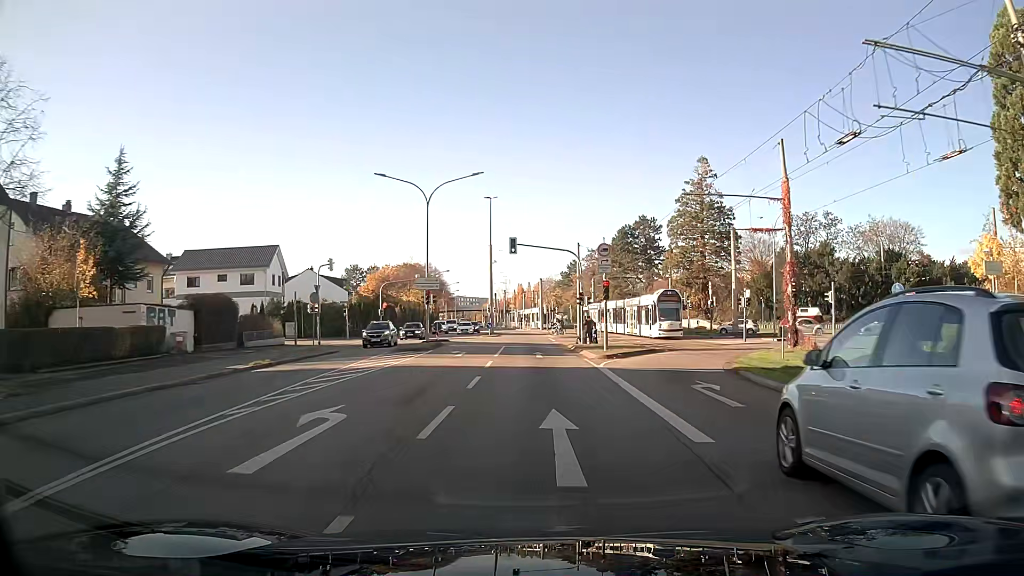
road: tertiary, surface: asphalt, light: Day
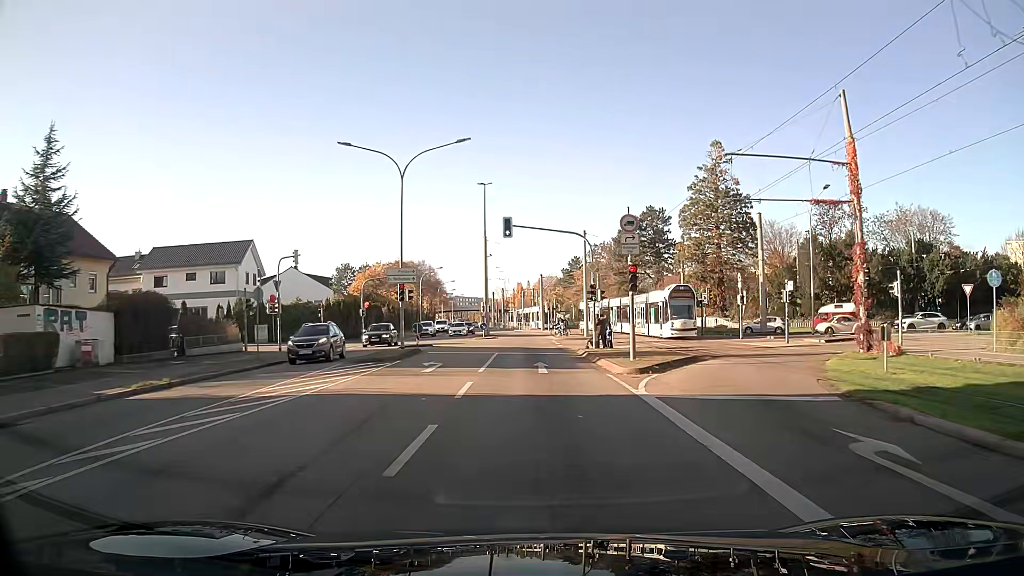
(0.0, +7.6) m; 0°
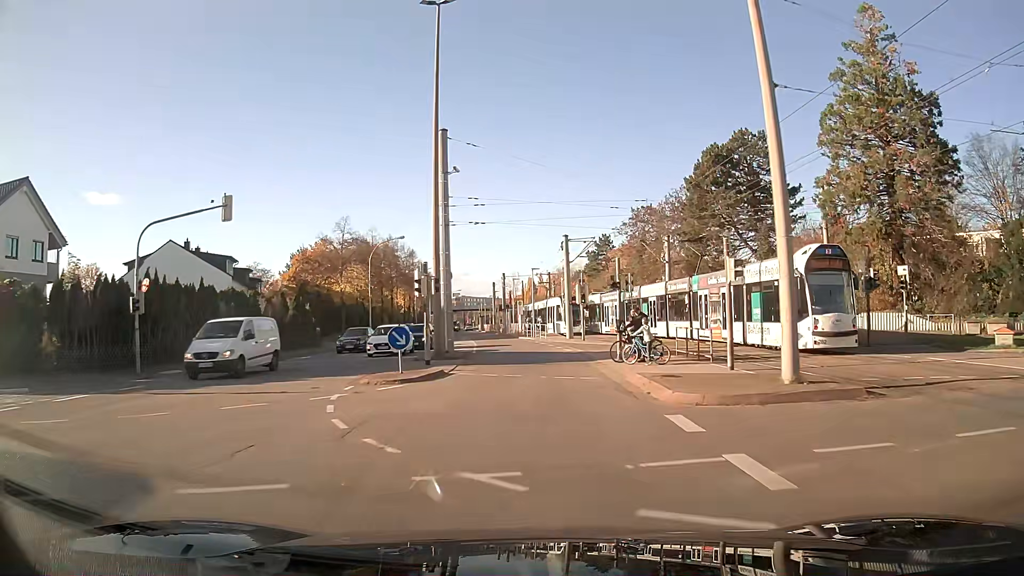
(-0.3, +38.6) m; -1°
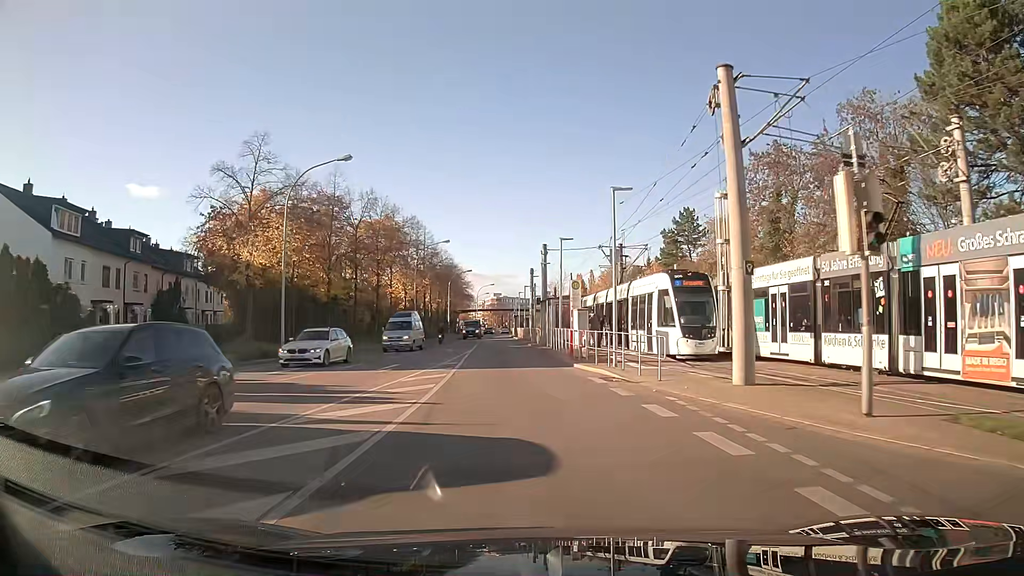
(-1.0, +31.7) m; -4°
(0, +10) (0, +20) (-1, +30) (-1, +40) (-2, +50) (-2, +60) (-3, +70) (-3, +80) (-3, +90) (-4, +100) m
